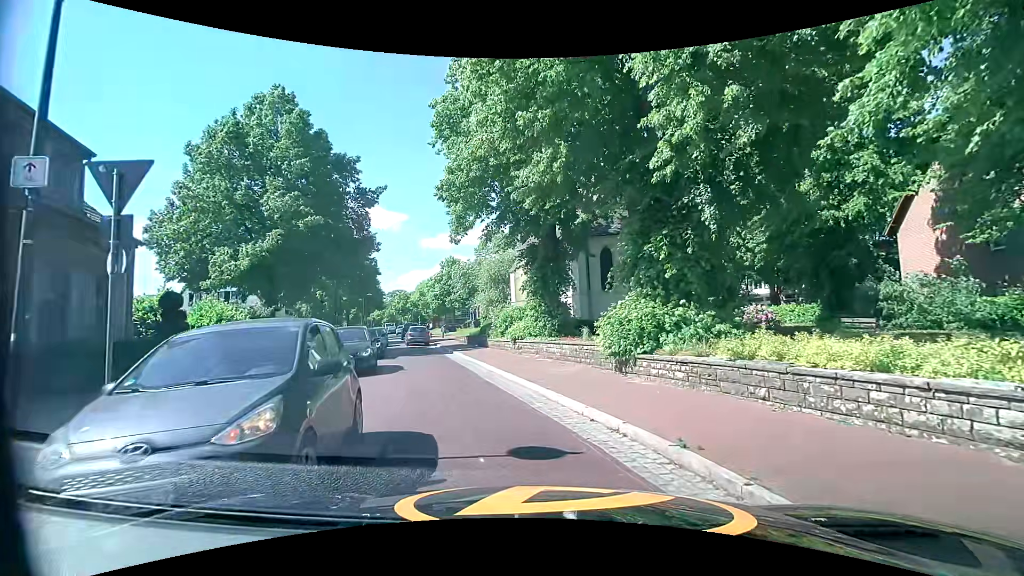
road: residential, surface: paving_stones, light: Day
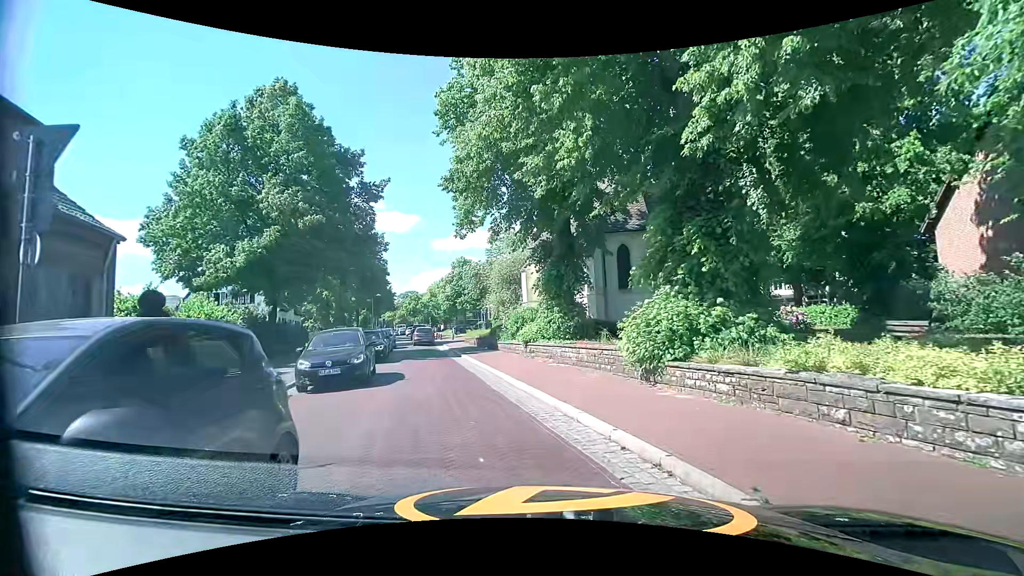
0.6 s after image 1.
(-0.1, +1.4) m; -1°
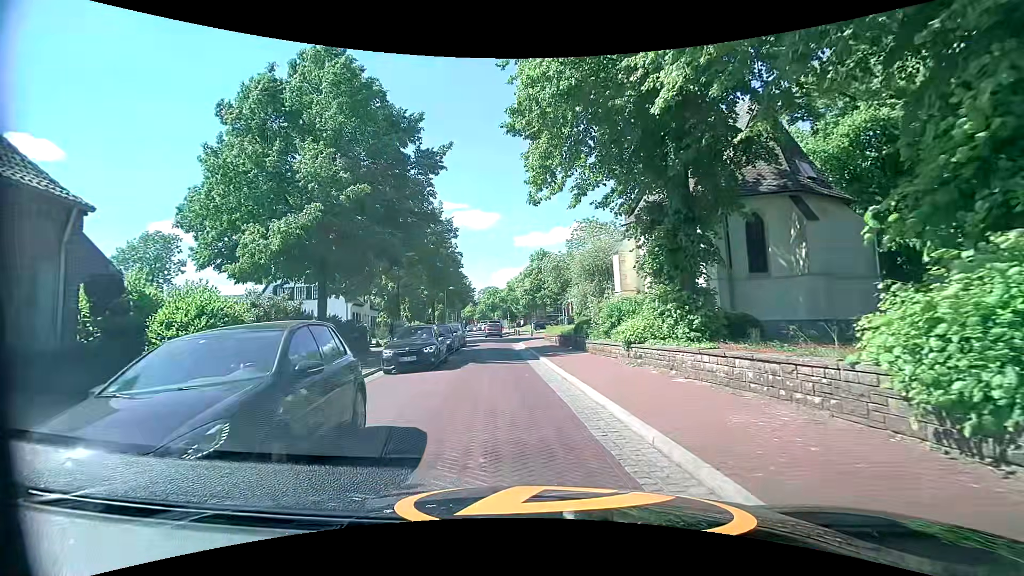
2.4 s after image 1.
(-0.6, +5.2) m; -10°
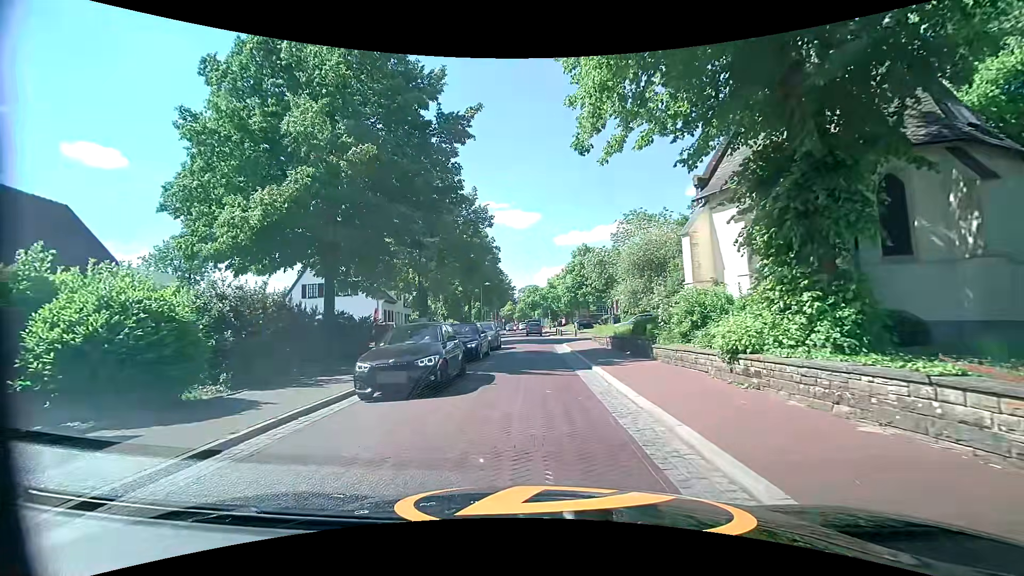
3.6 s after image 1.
(-0.2, +4.3) m; -4°
